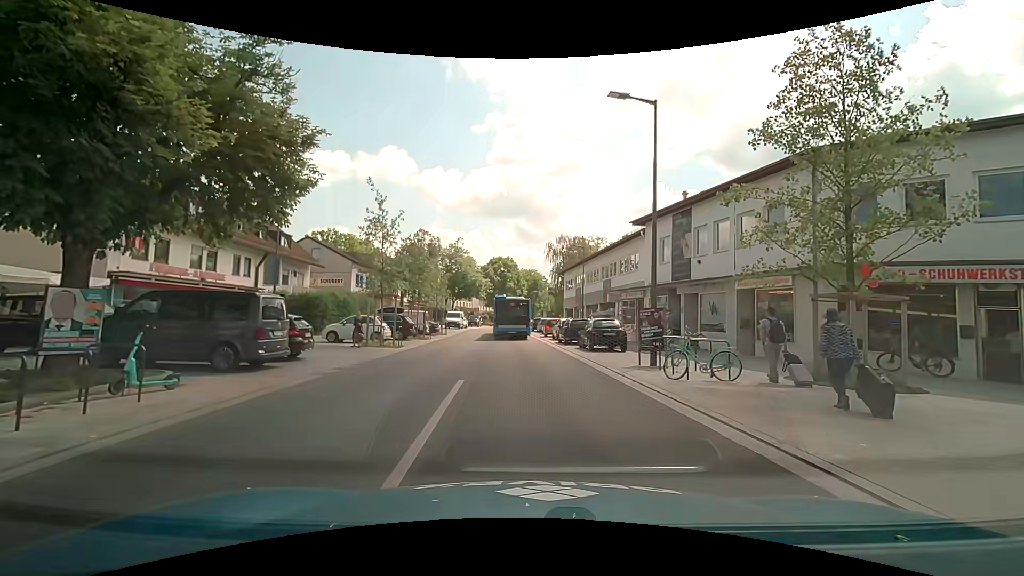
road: tertiary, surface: asphalt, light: Day
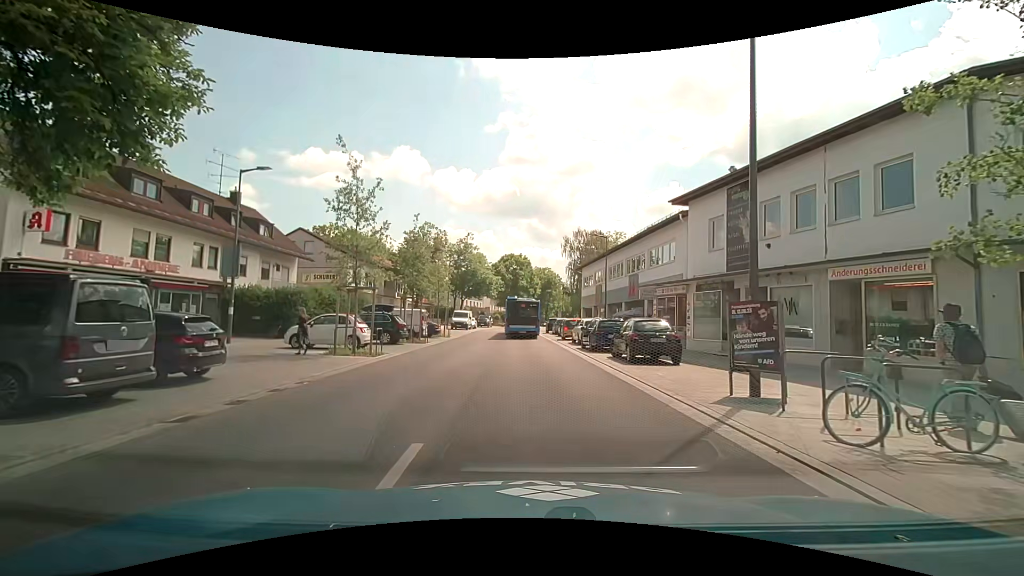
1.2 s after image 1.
(-0.1, +5.7) m; -2°
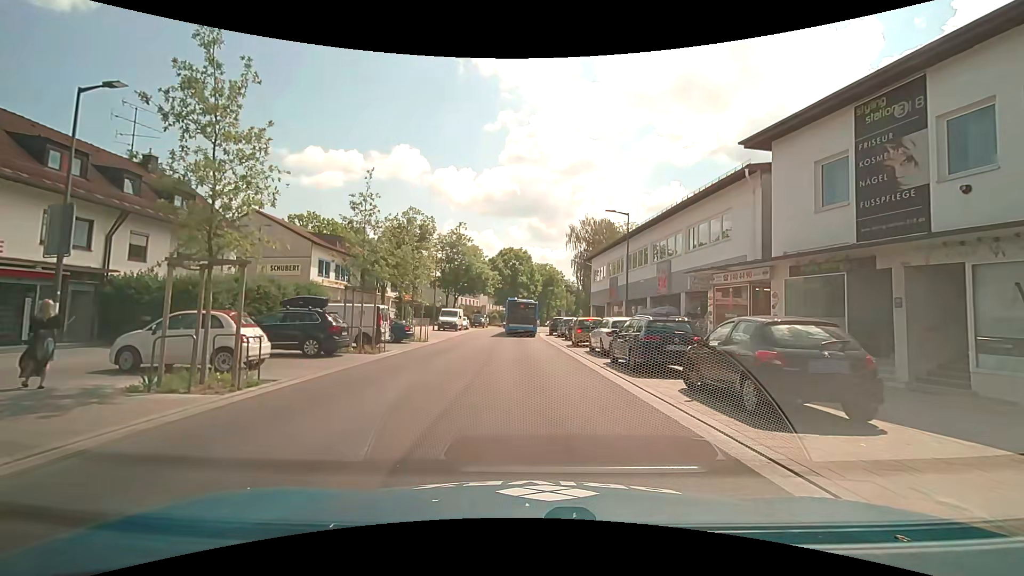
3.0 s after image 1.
(0.0, +8.9) m; 0°
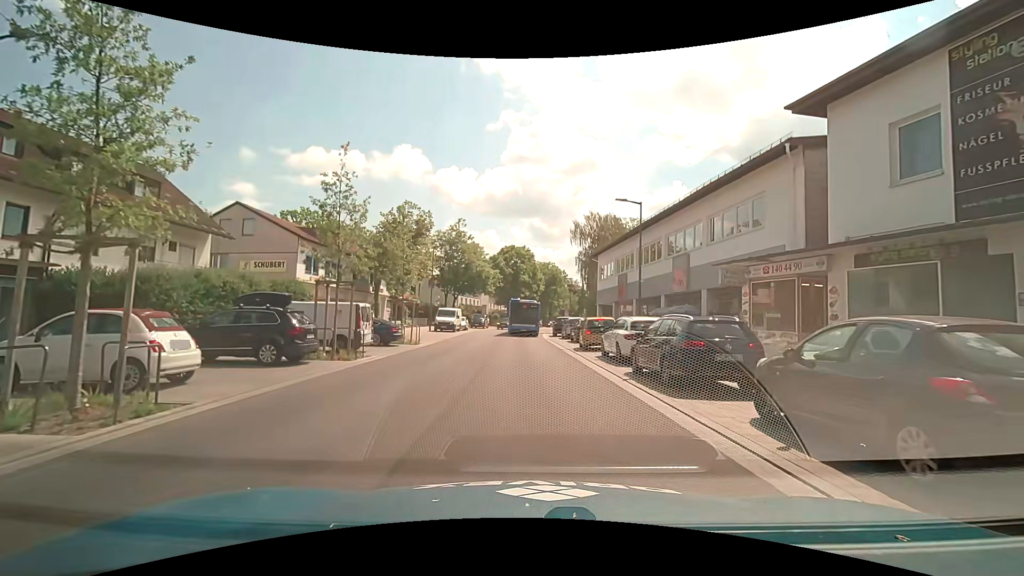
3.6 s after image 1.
(0.0, +3.0) m; +1°
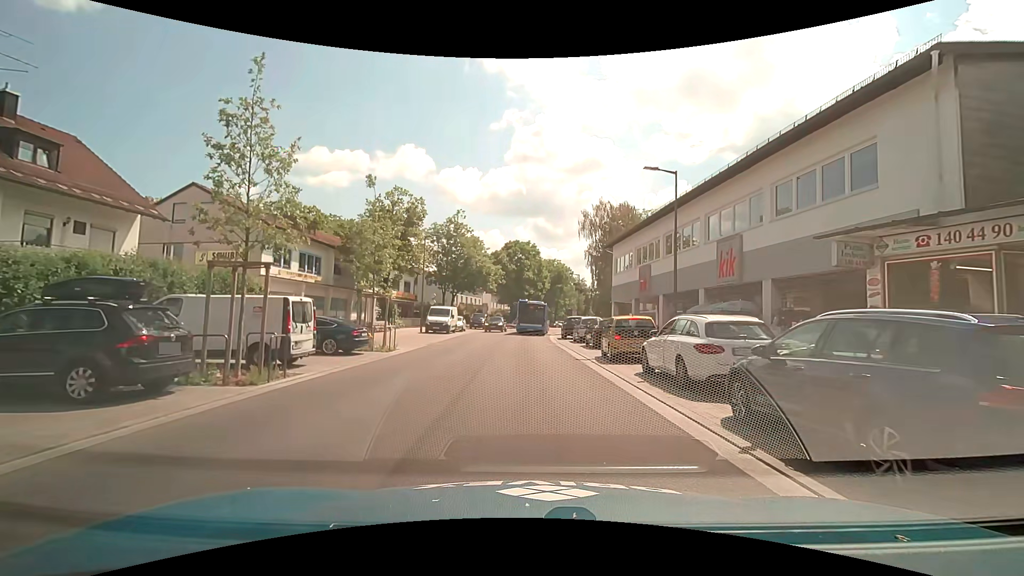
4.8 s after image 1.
(-0.1, +6.1) m; +1°
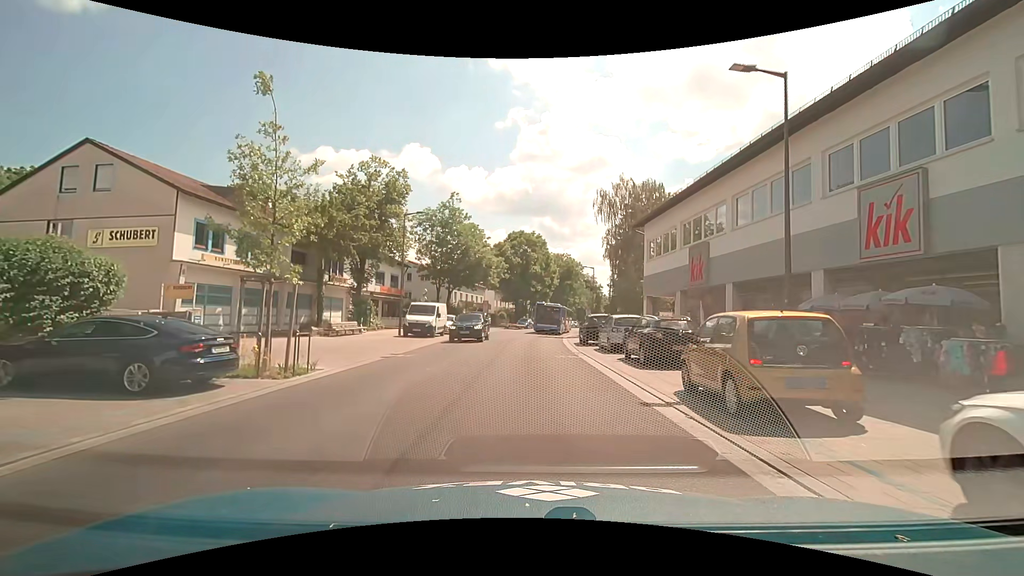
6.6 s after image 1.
(-0.3, +9.3) m; -2°
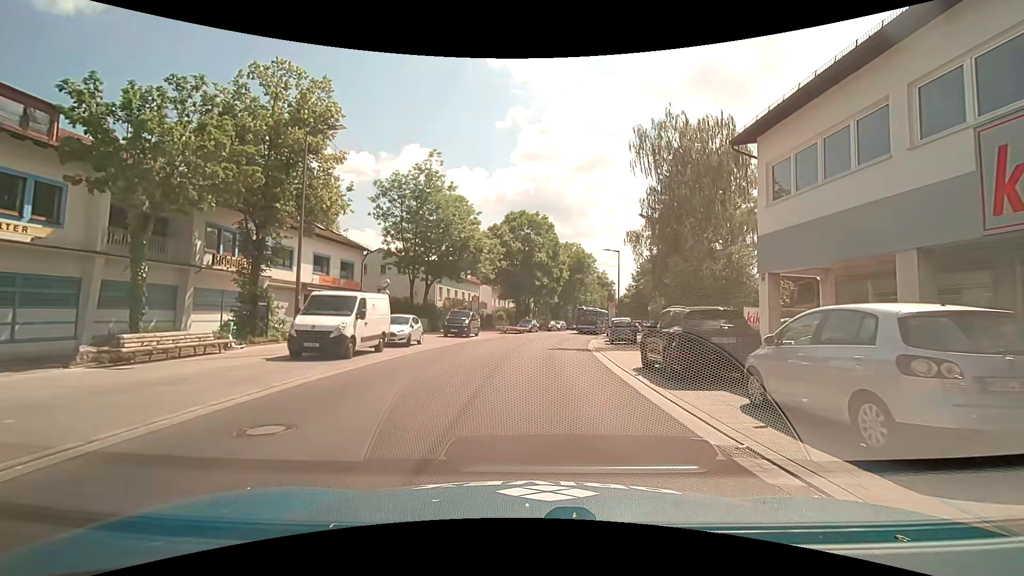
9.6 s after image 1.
(-0.2, +15.8) m; 0°
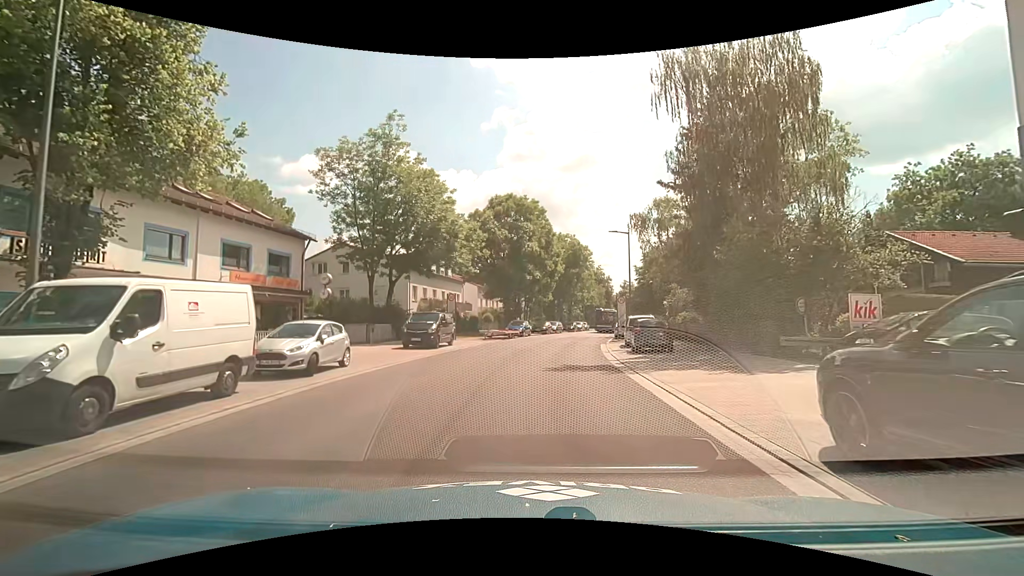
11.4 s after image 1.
(0.0, +9.5) m; +1°
(0, +10) (0, +20) (+2, +30) (+3, +40) (+5, +50) (+7, +59) (+10, +69) (+12, +79) (+15, +88) (+18, +98) m
